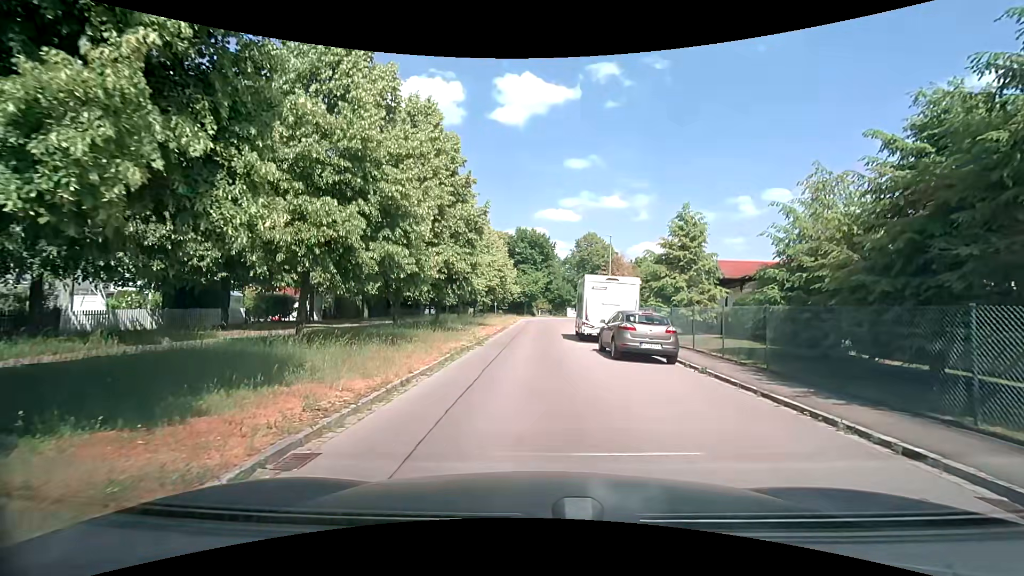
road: residential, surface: asphalt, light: Day
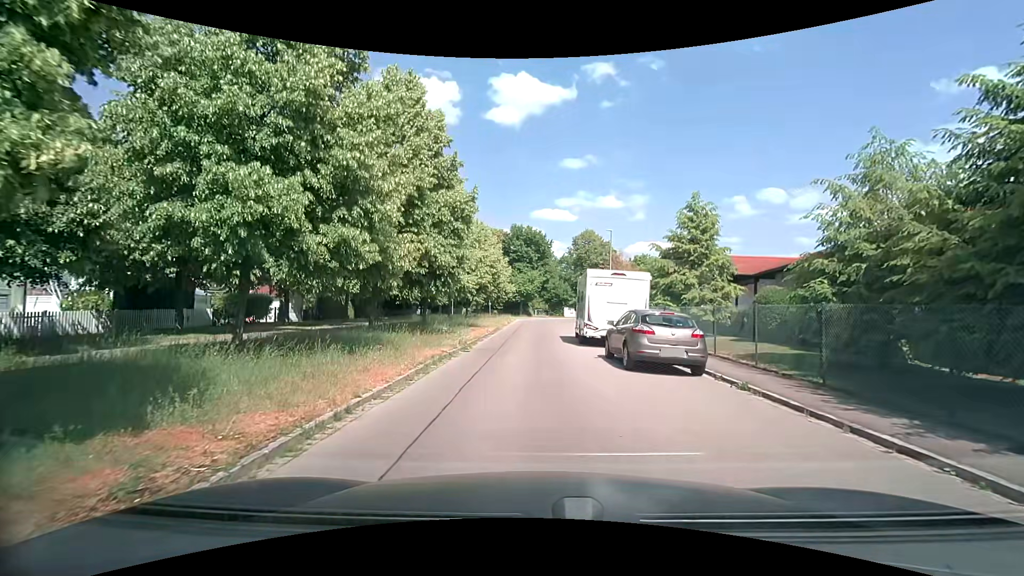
(0.0, +2.8) m; +1°
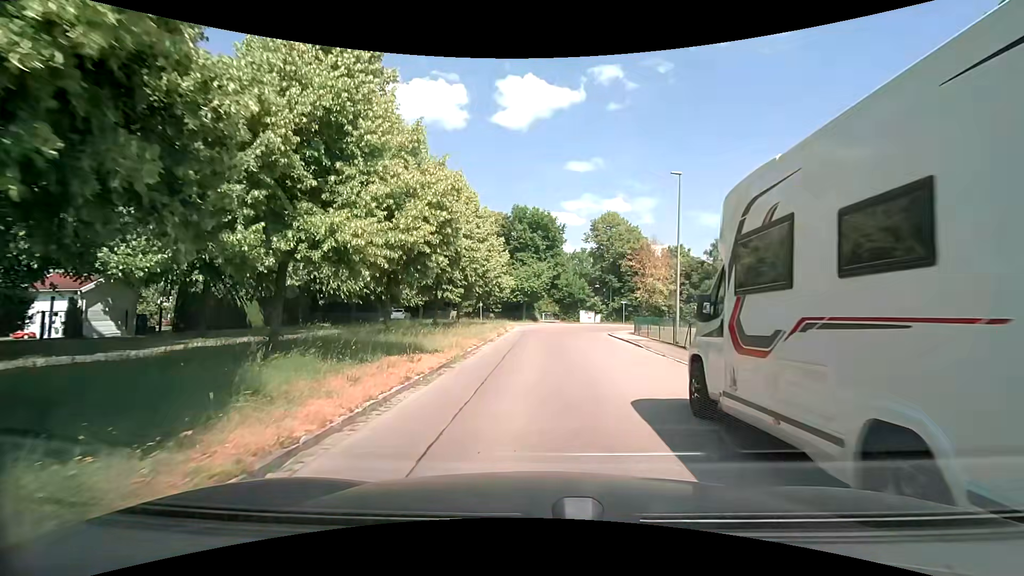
(-0.5, +17.6) m; -2°
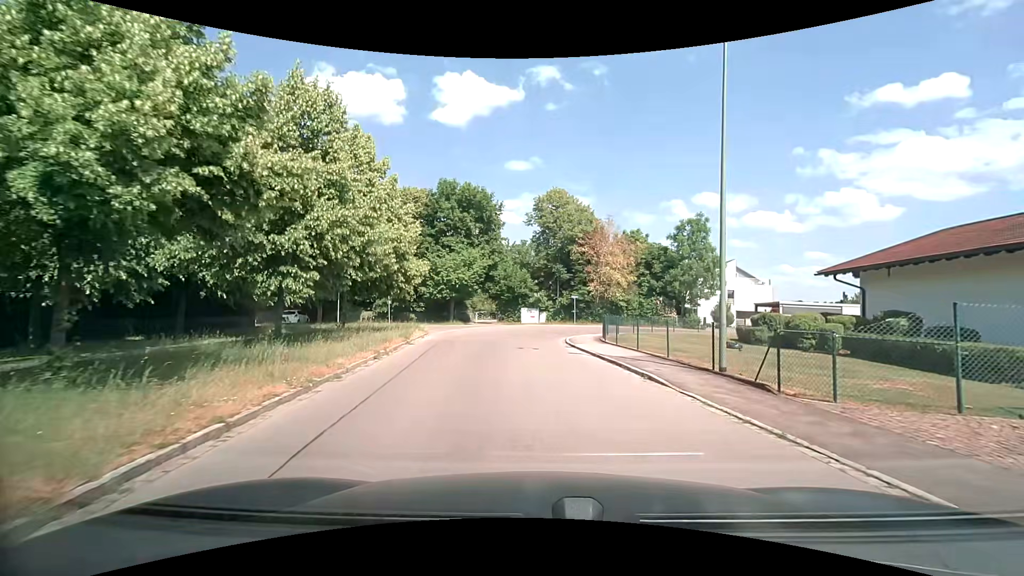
(+0.6, +11.8) m; +8°
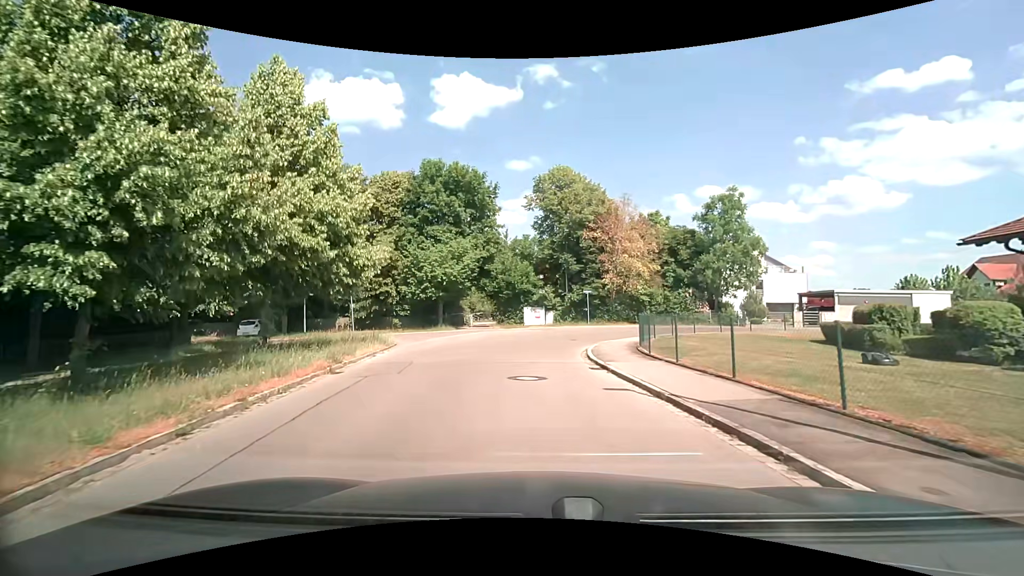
(-0.1, +7.8) m; -2°
